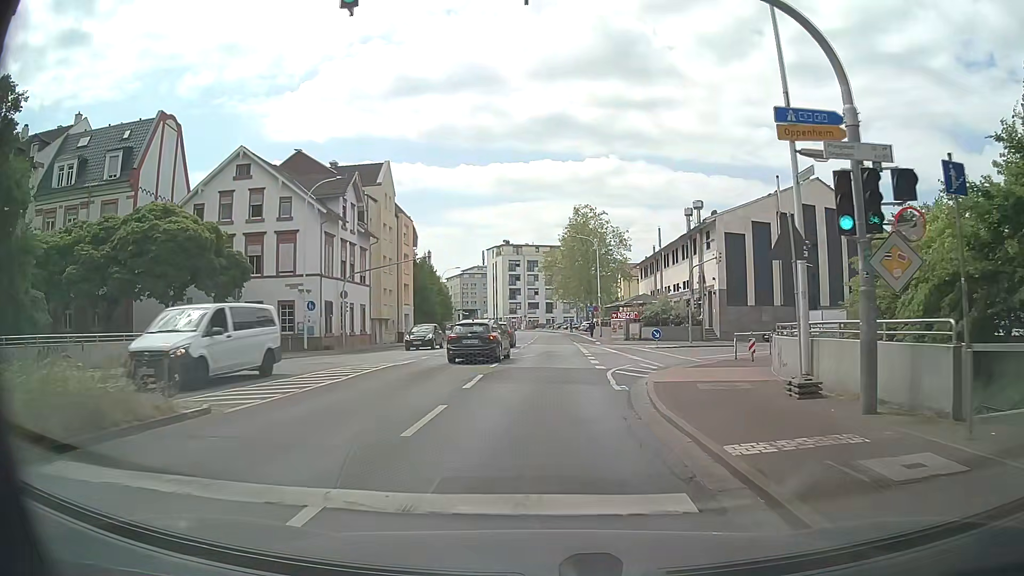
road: primary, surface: asphalt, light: Day
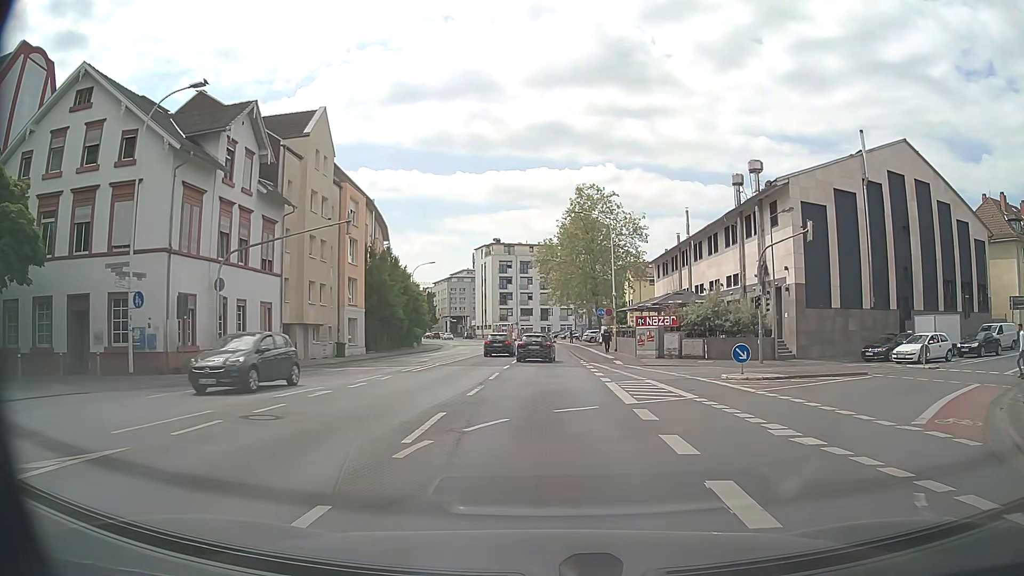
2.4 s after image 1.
(+0.2, +17.9) m; 0°
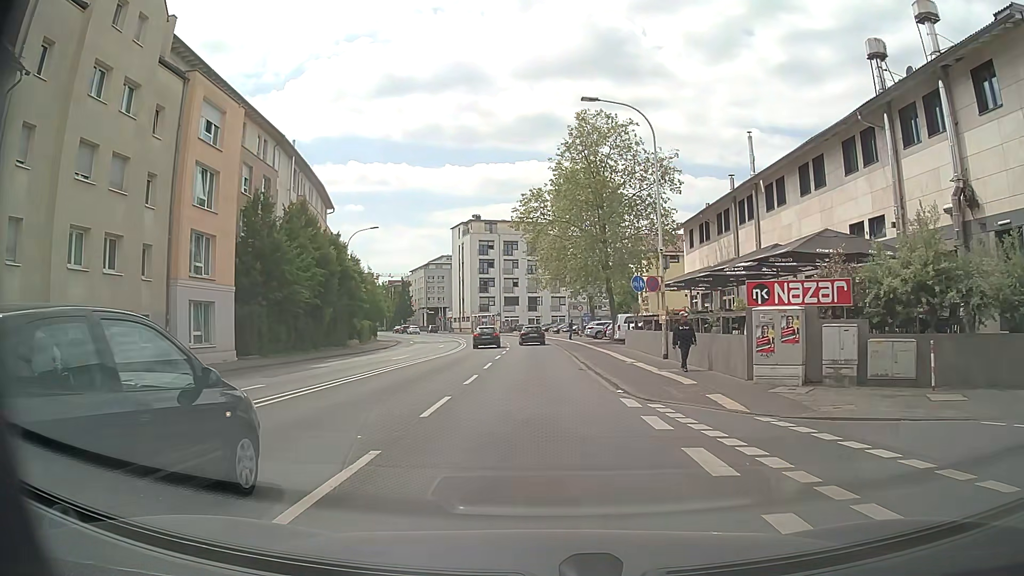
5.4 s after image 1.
(+0.3, +22.3) m; +2°
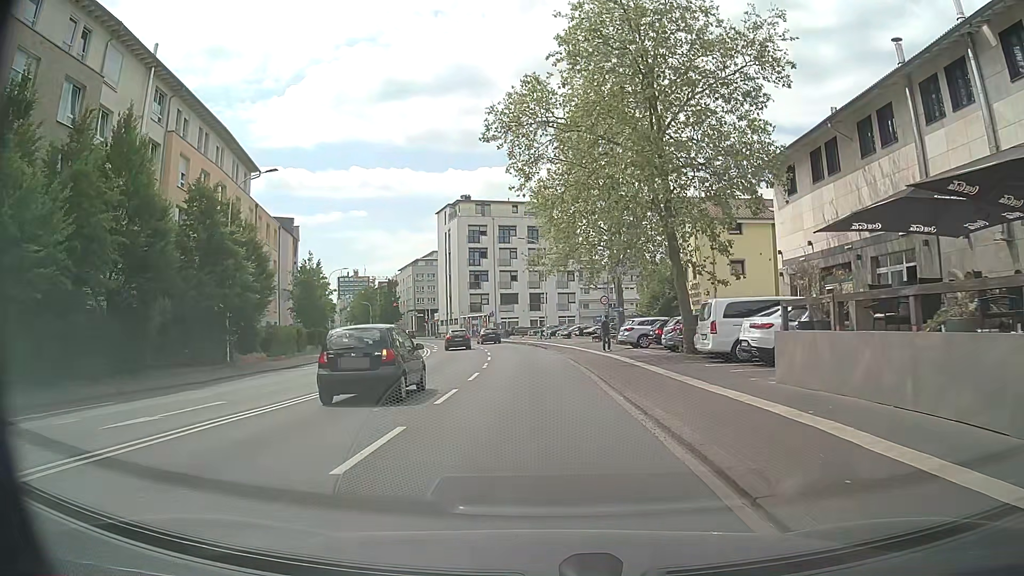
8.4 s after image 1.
(-0.4, +22.4) m; -2°
(0, +10) (0, +20) (0, +30) (-1, +40) (-2, +50) (-3, +60) (-5, +70) (-8, +79) (-11, +89) (-14, +98) m
